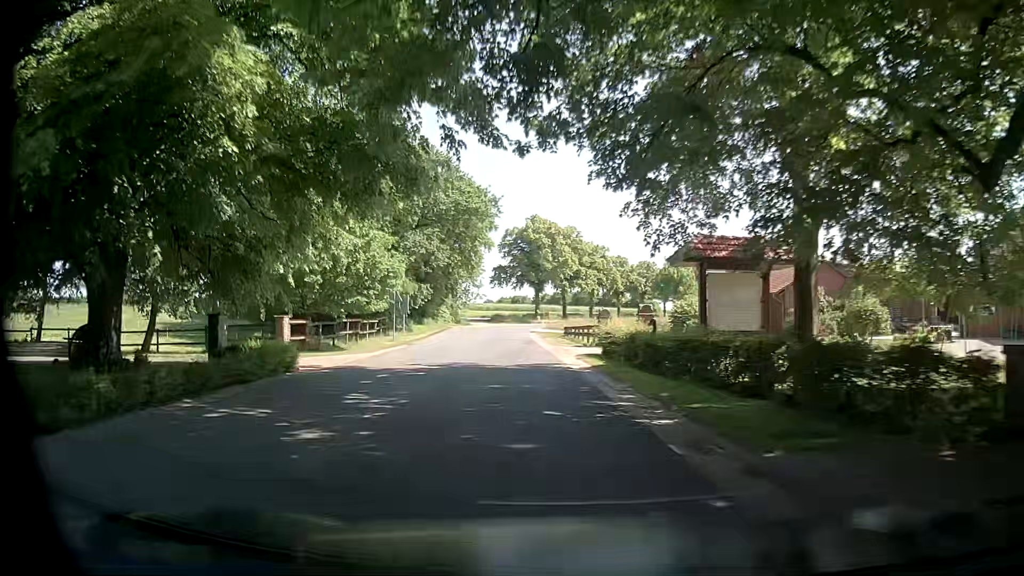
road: secondary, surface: asphalt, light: Day
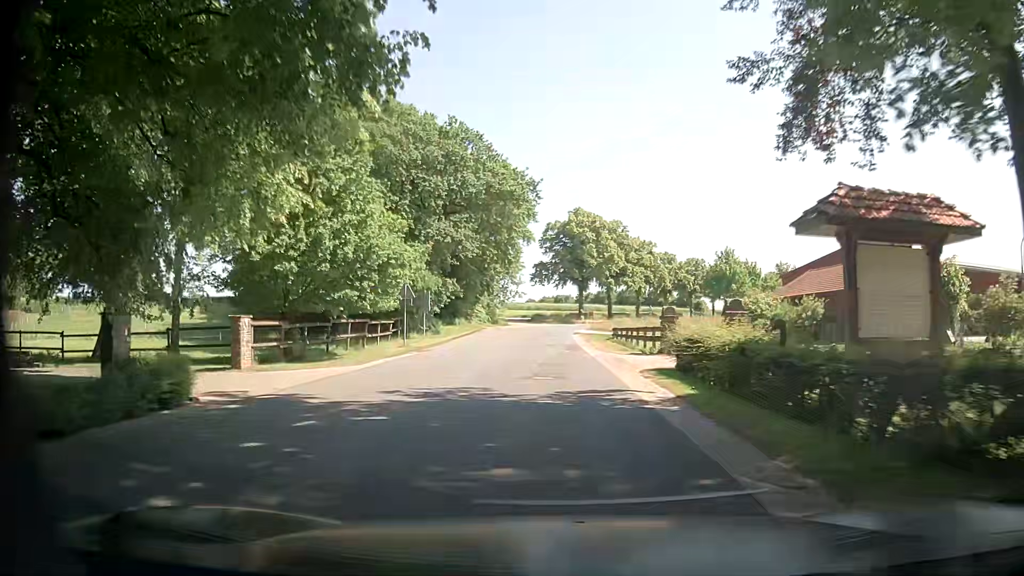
(-0.1, +7.3) m; -3°
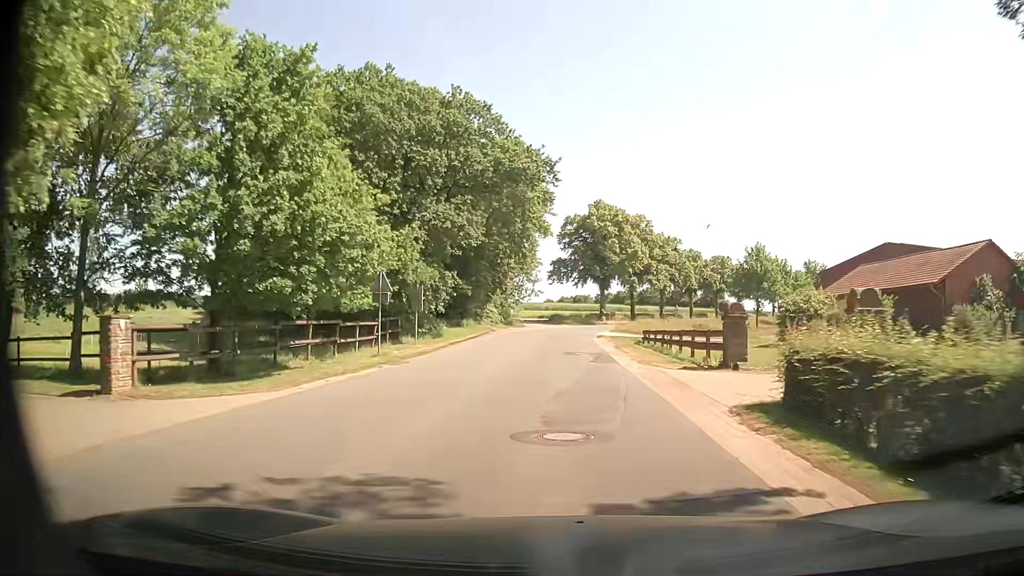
(0.0, +7.4) m; 0°
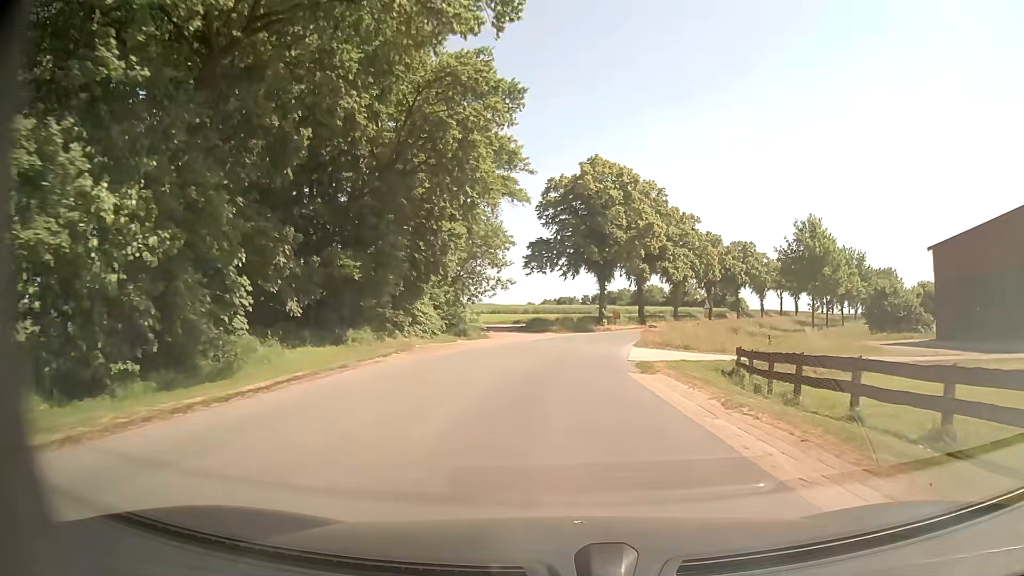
(-0.4, +29.9) m; 0°
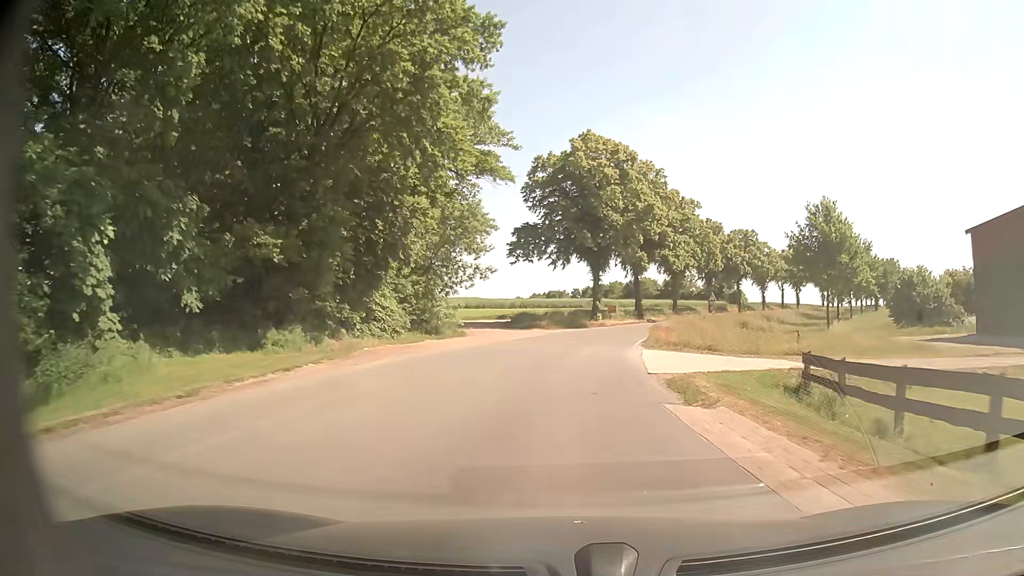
(+0.1, +7.5) m; +1°
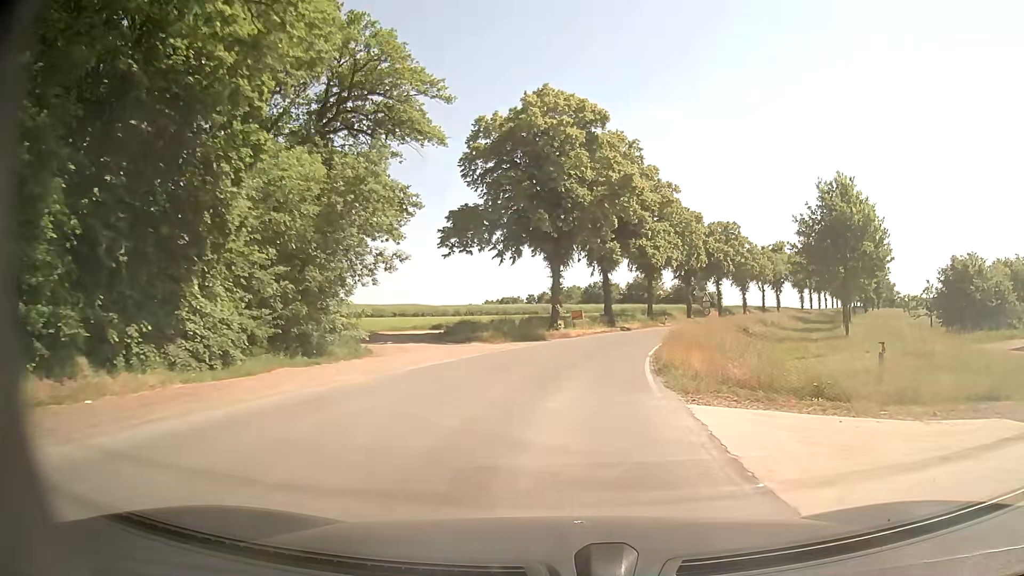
(+0.5, +14.9) m; +4°
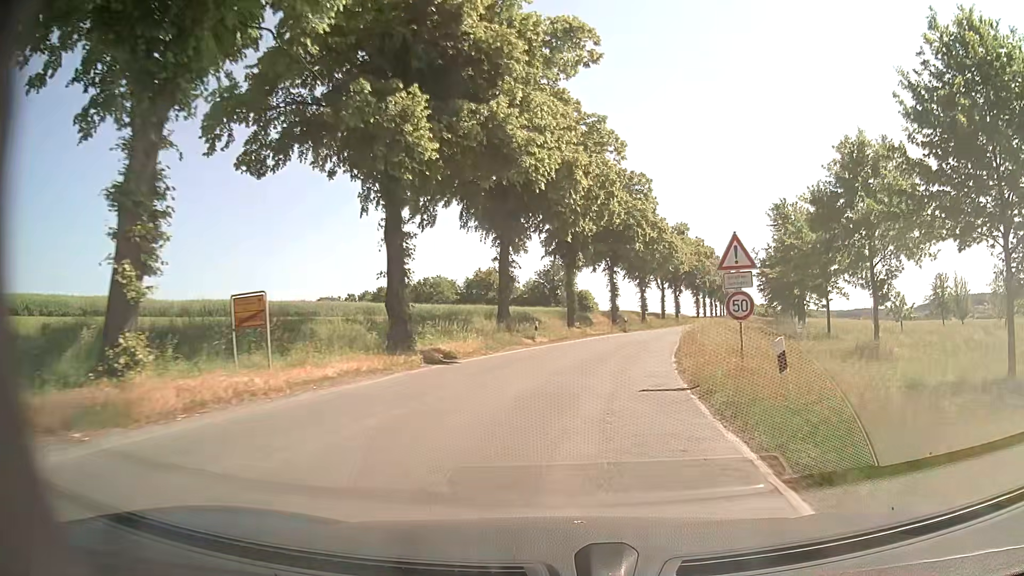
(+3.9, +37.6) m; +13°
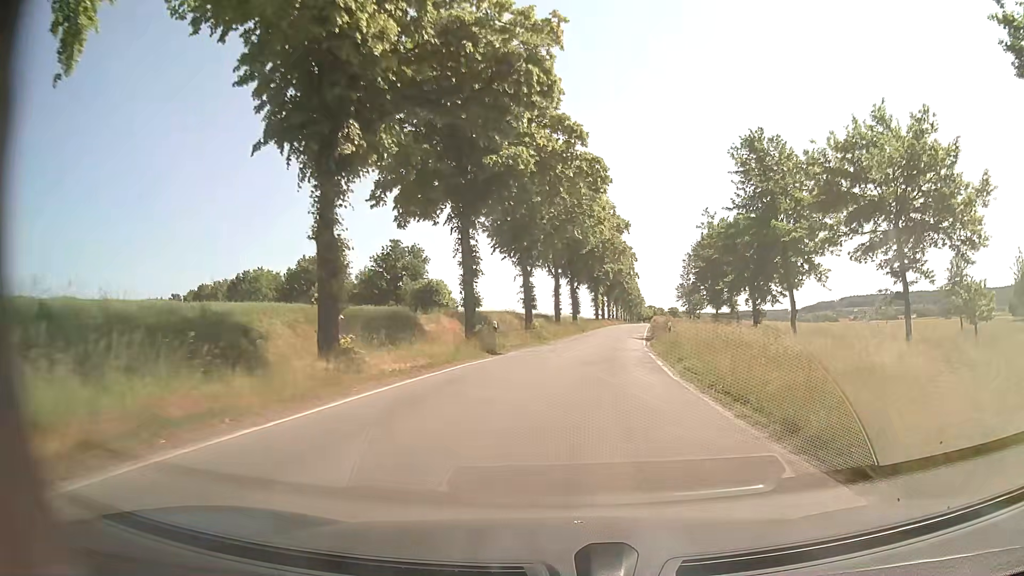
(+3.2, +31.2) m; +10°
(0, +10) (+1, +20) (+3, +30) (+4, +40) (+6, +50) (+7, +59) (+9, +69) (+11, +79) (+12, +89) (+14, +99) m
